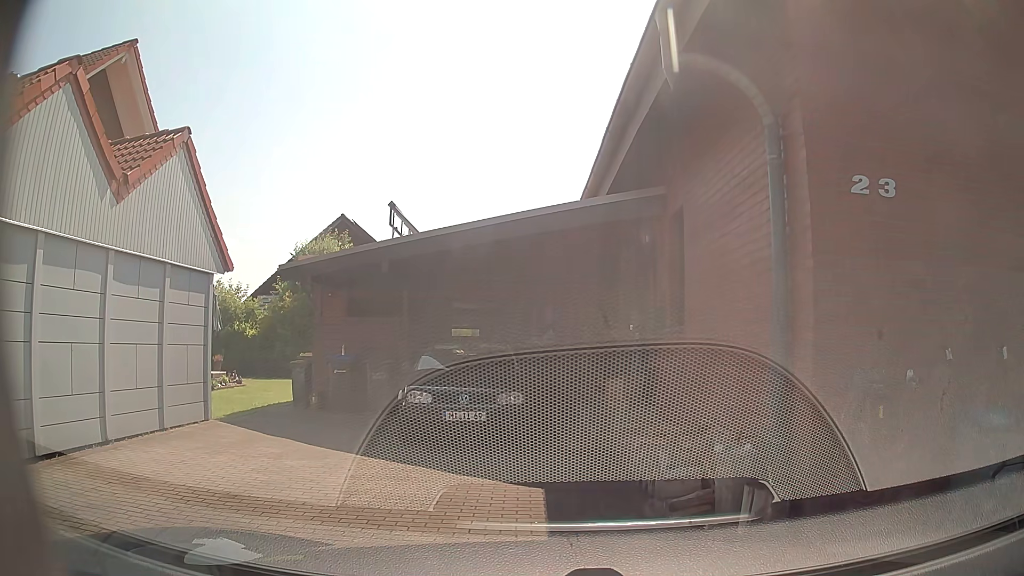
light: Day
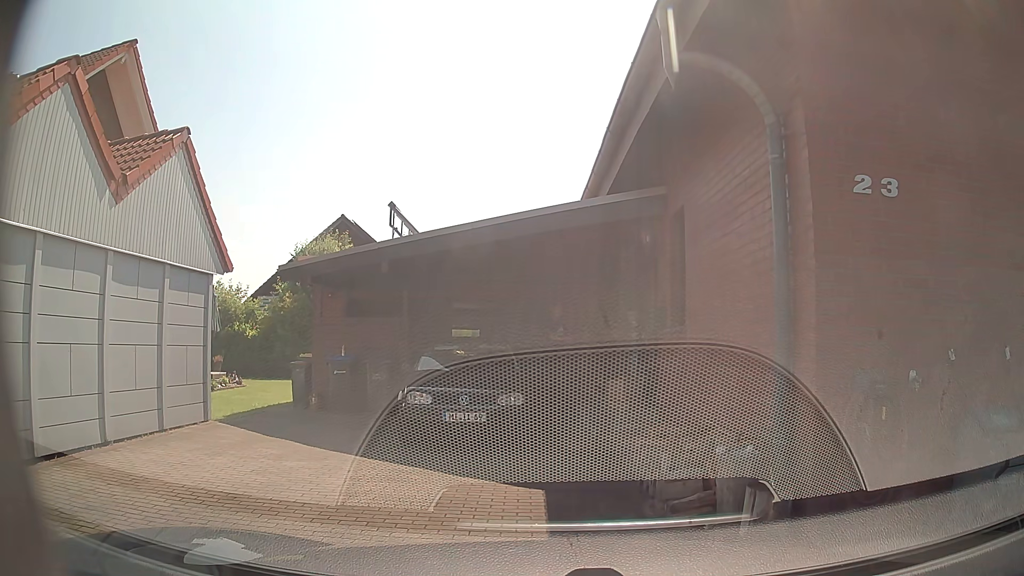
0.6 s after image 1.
(0.0, +0.1) m; 0°
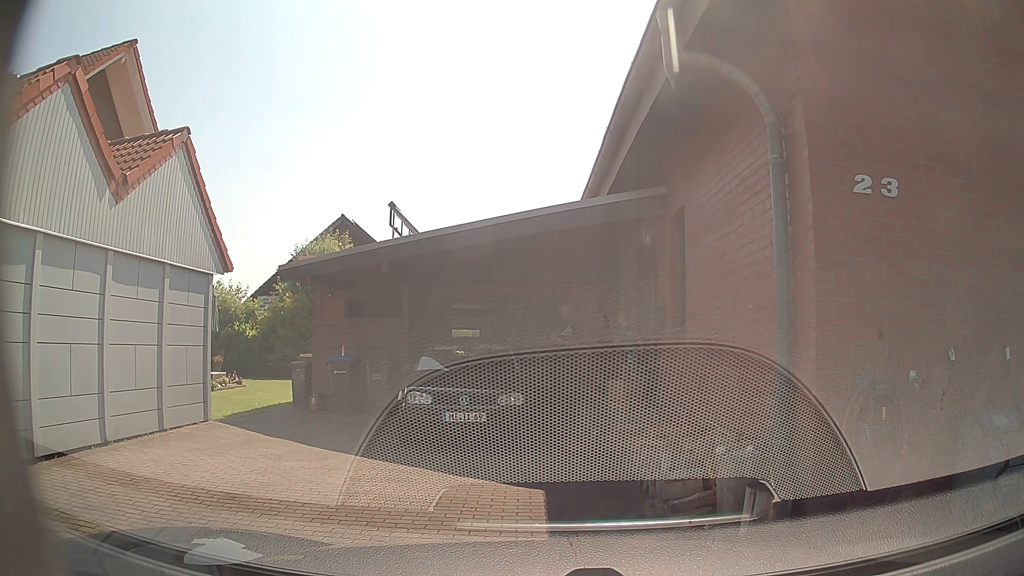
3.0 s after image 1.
(0.0, +0.1) m; 0°
